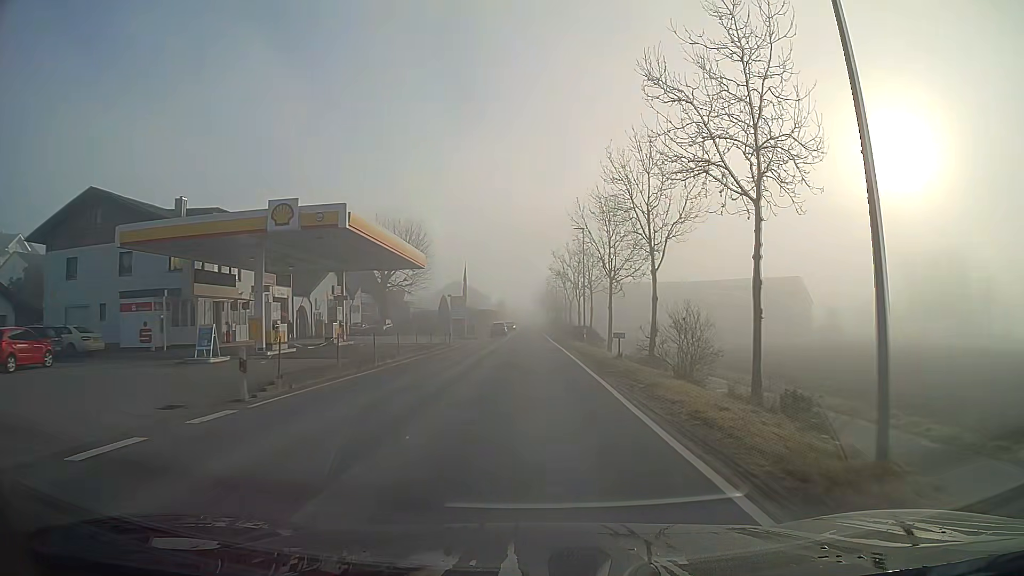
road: secondary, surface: asphalt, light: Day
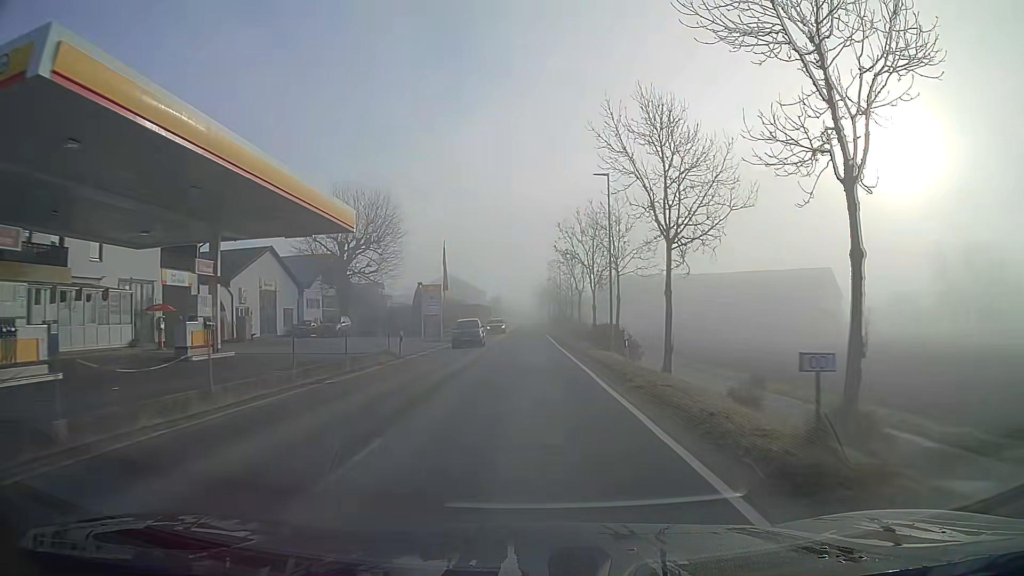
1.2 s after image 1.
(0.0, +16.8) m; 0°
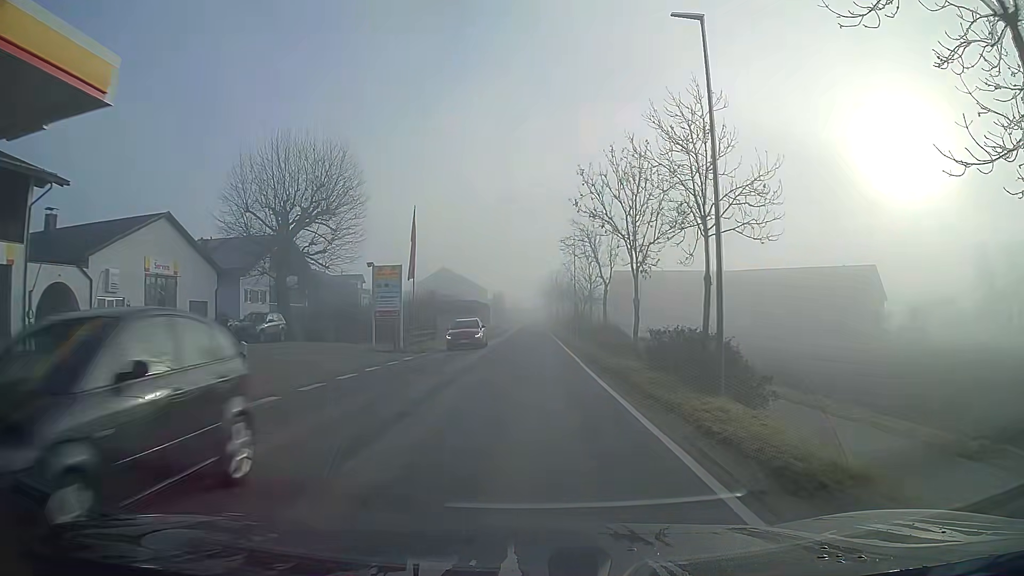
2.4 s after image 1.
(-0.1, +16.9) m; 0°
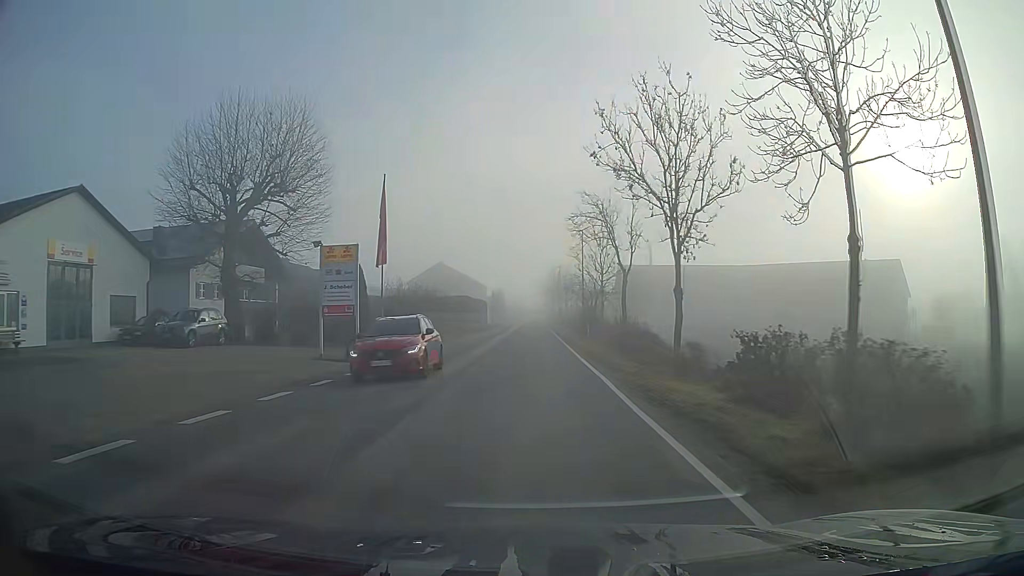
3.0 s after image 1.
(0.0, +8.5) m; 0°
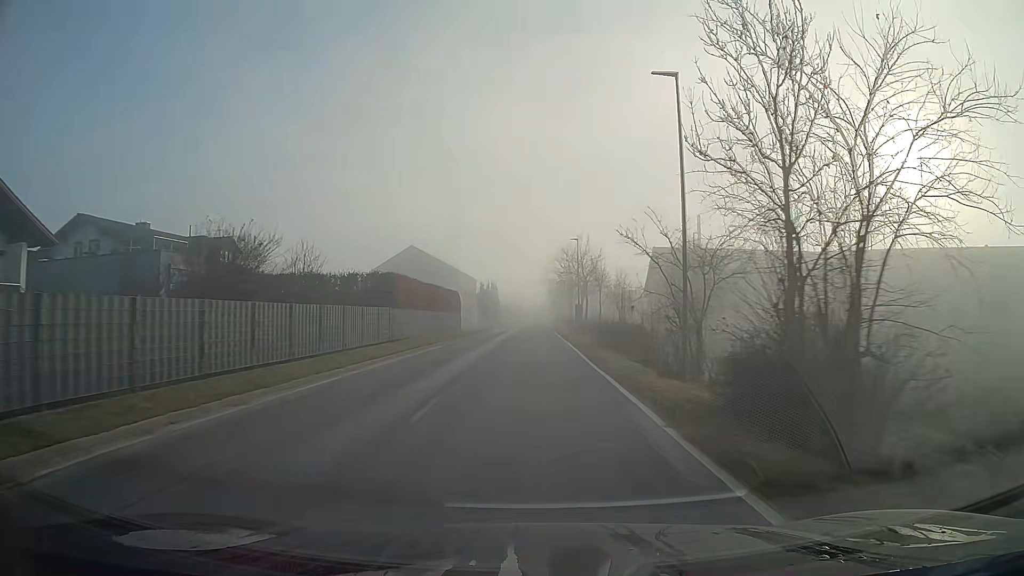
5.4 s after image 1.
(-0.1, +34.0) m; 0°
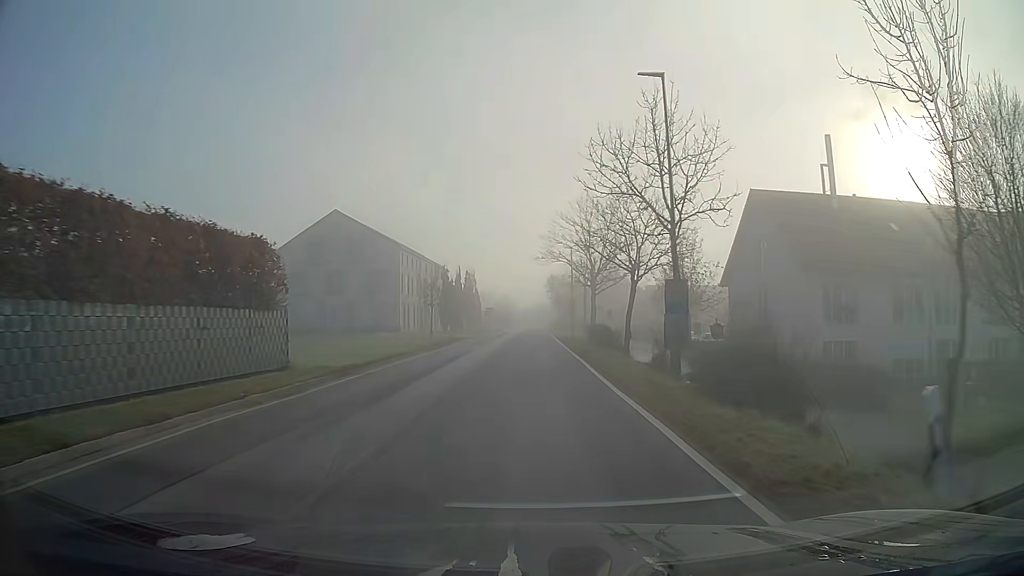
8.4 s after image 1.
(+0.1, +40.4) m; 0°
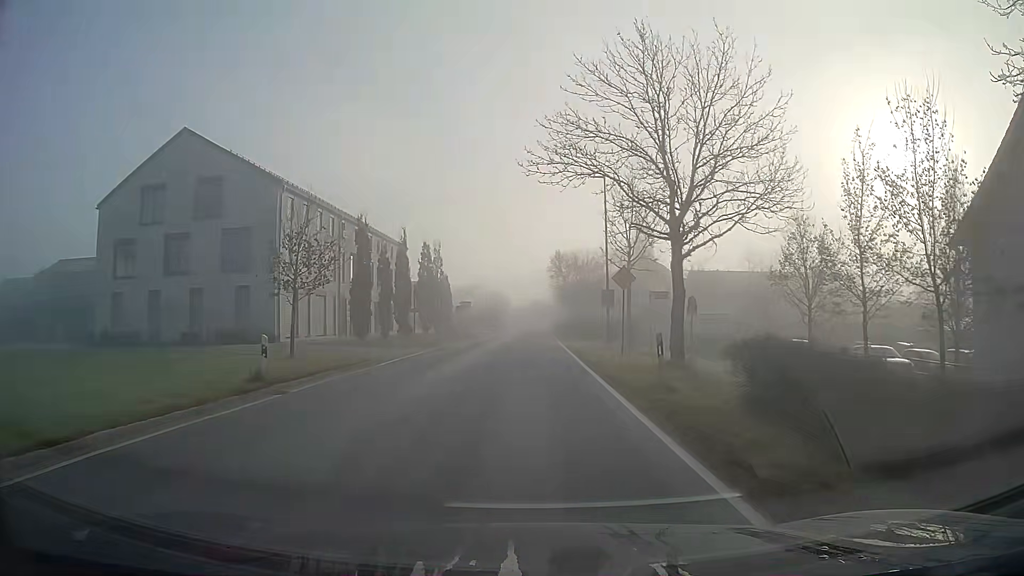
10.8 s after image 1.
(+0.1, +31.6) m; 0°
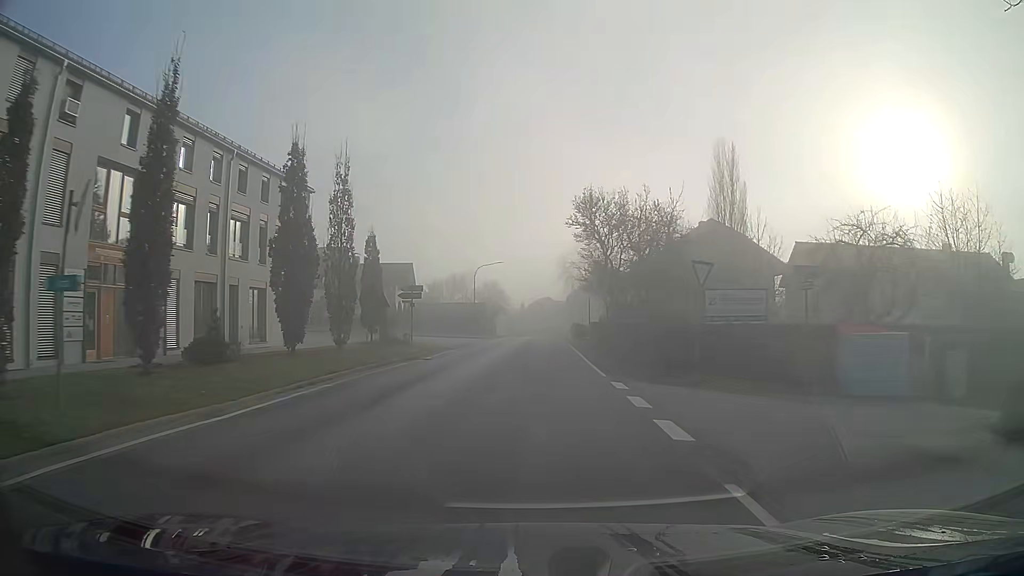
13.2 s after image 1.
(-0.2, +31.2) m; 0°
(0, +10) (0, +20) (0, +30) (+1, +40) (+1, +50) (+1, +60) (+1, +70) (+2, +80) (+2, +90) (+2, +100) m
